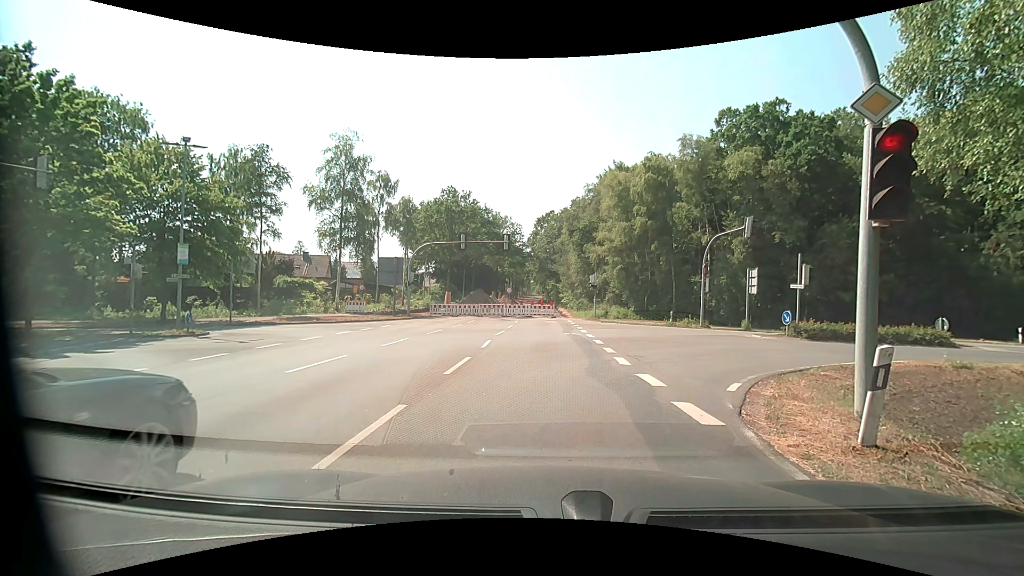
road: unclassified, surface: asphalt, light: Day
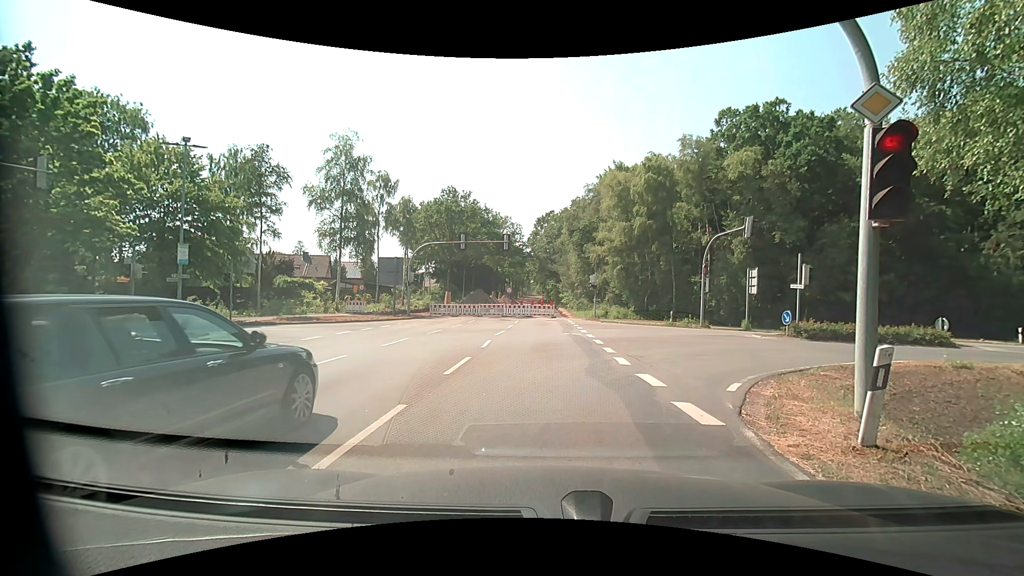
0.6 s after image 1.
(0.0, 0.0) m; 0°
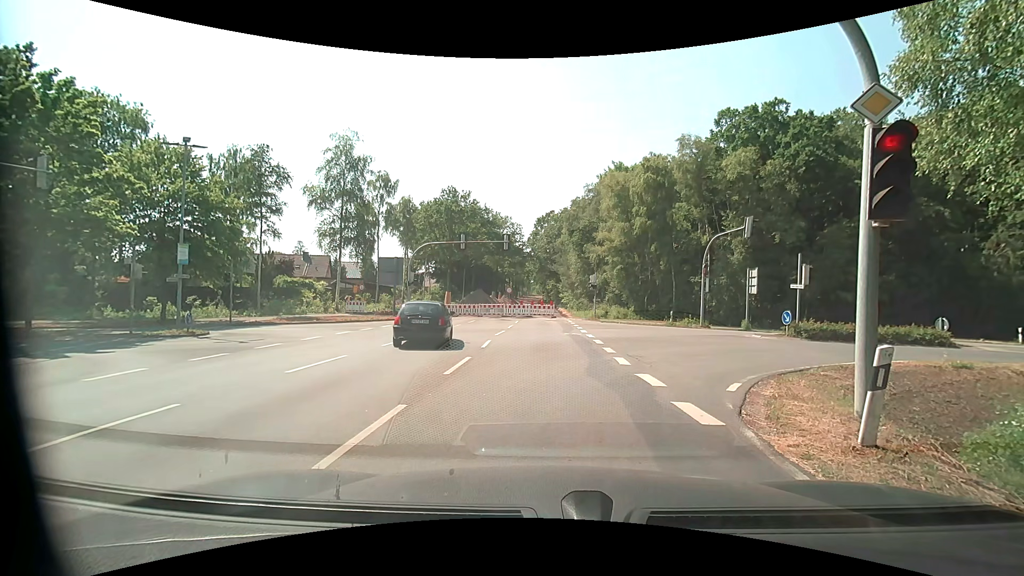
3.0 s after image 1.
(0.0, 0.0) m; 0°
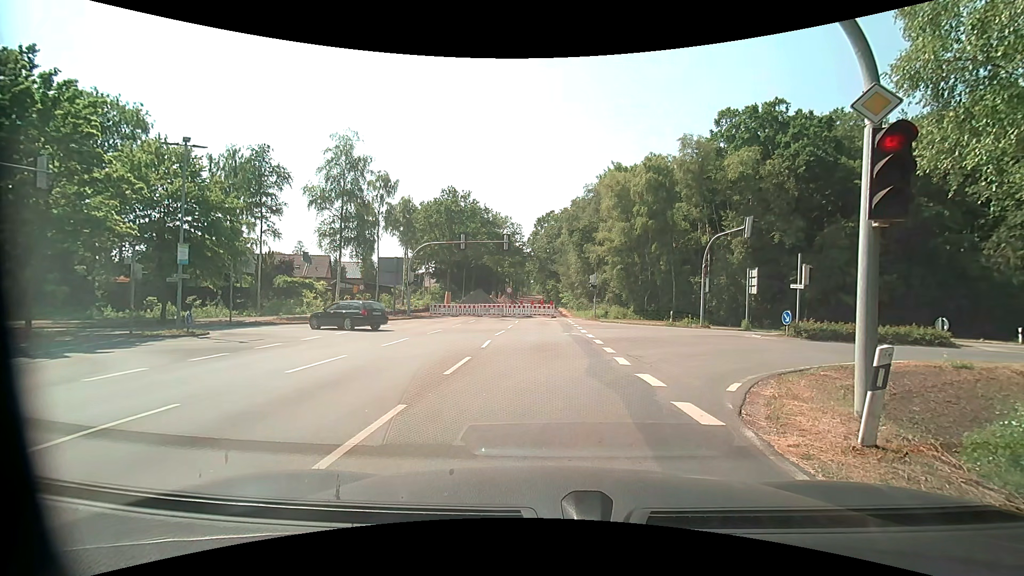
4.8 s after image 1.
(0.0, 0.0) m; 0°
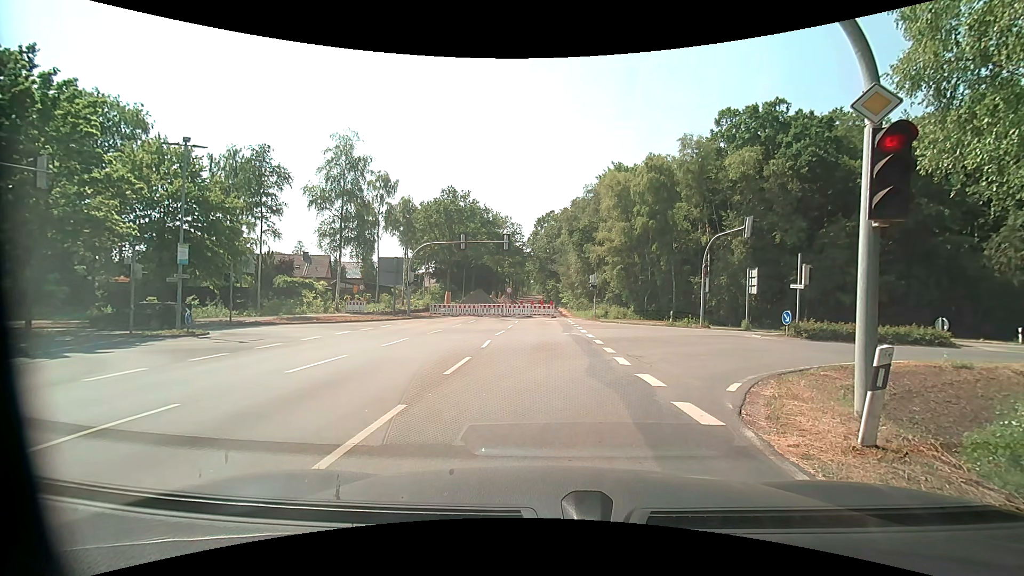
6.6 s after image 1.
(0.0, 0.0) m; 0°
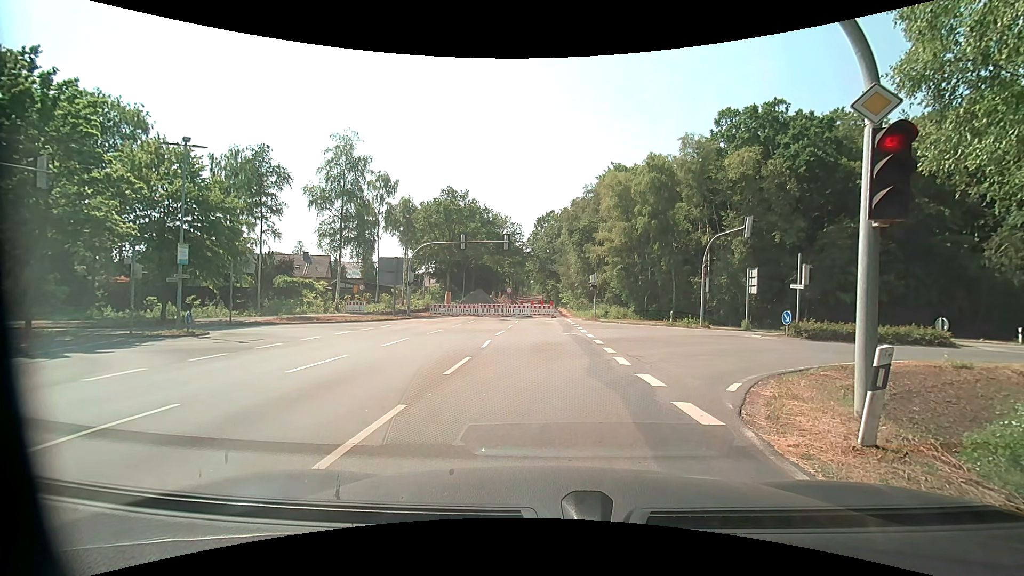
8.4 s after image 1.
(0.0, 0.0) m; 0°
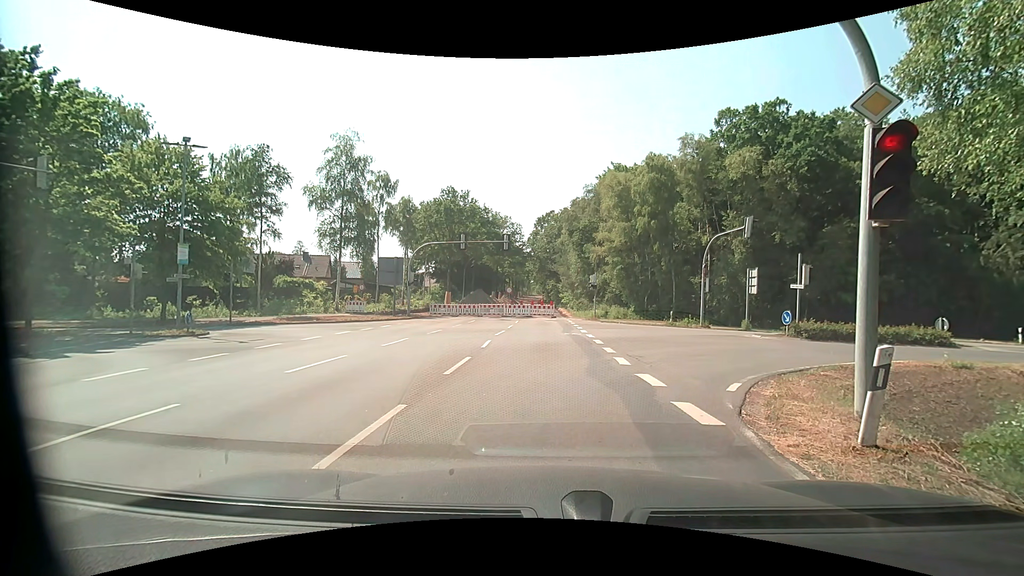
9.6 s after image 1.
(0.0, 0.0) m; 0°
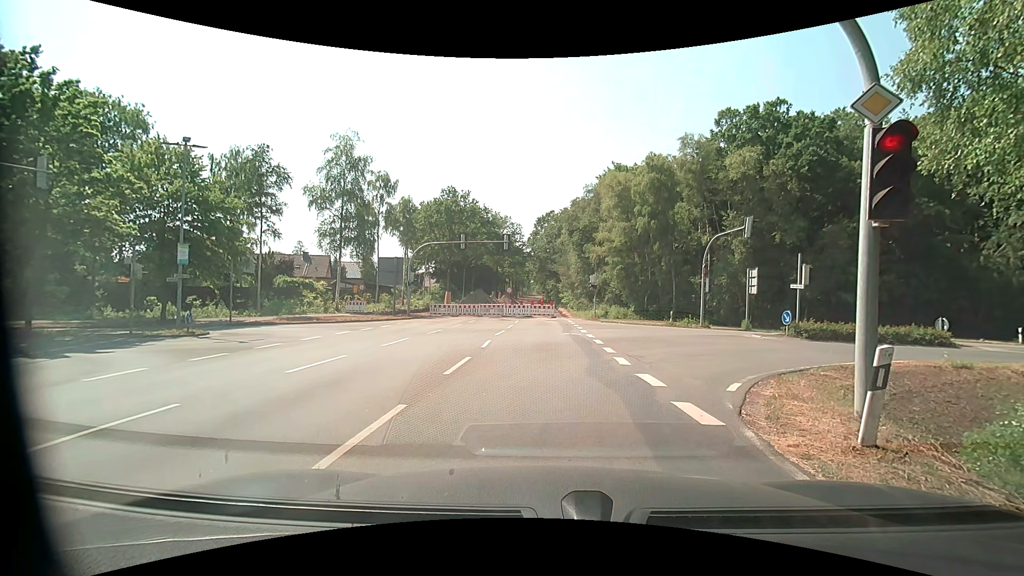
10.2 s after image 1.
(0.0, 0.0) m; 0°
